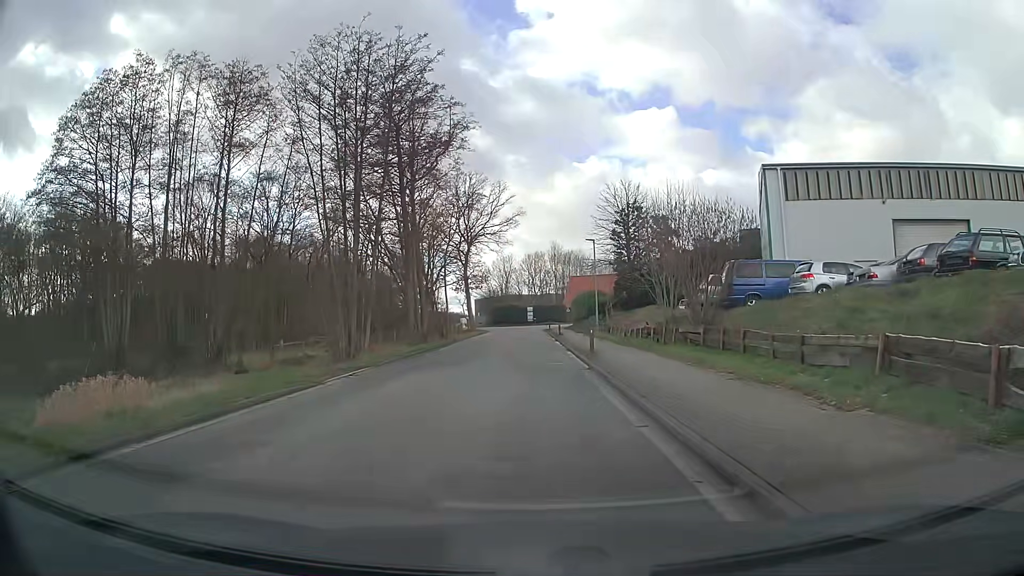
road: residential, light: Day
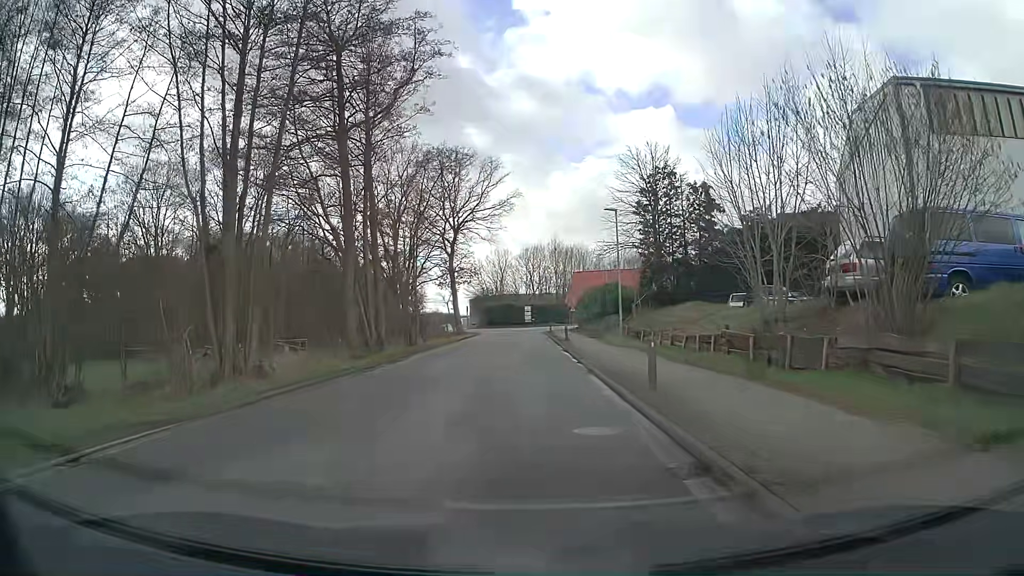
(+0.1, +12.5) m; +2°
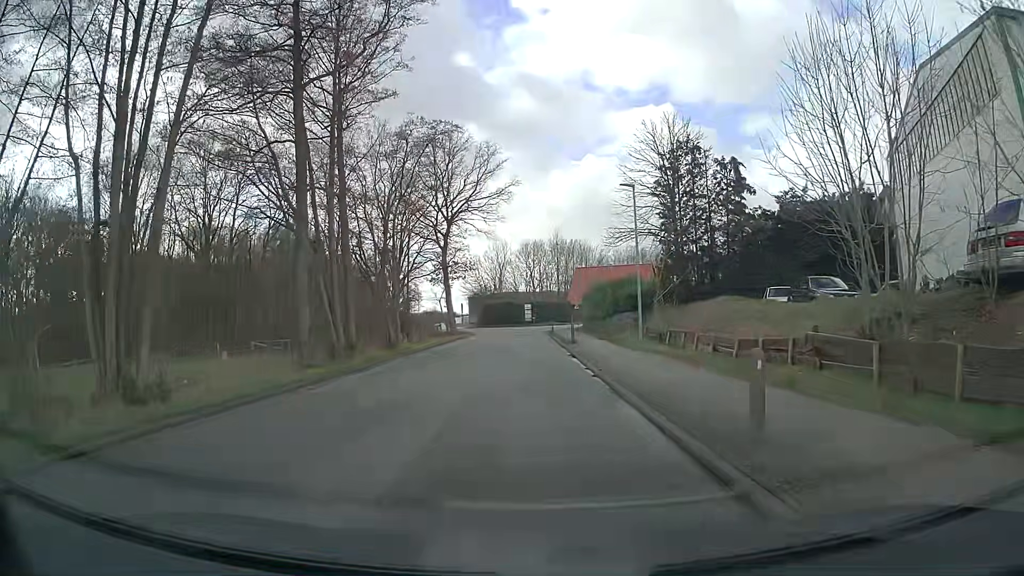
(-0.1, +5.5) m; -1°
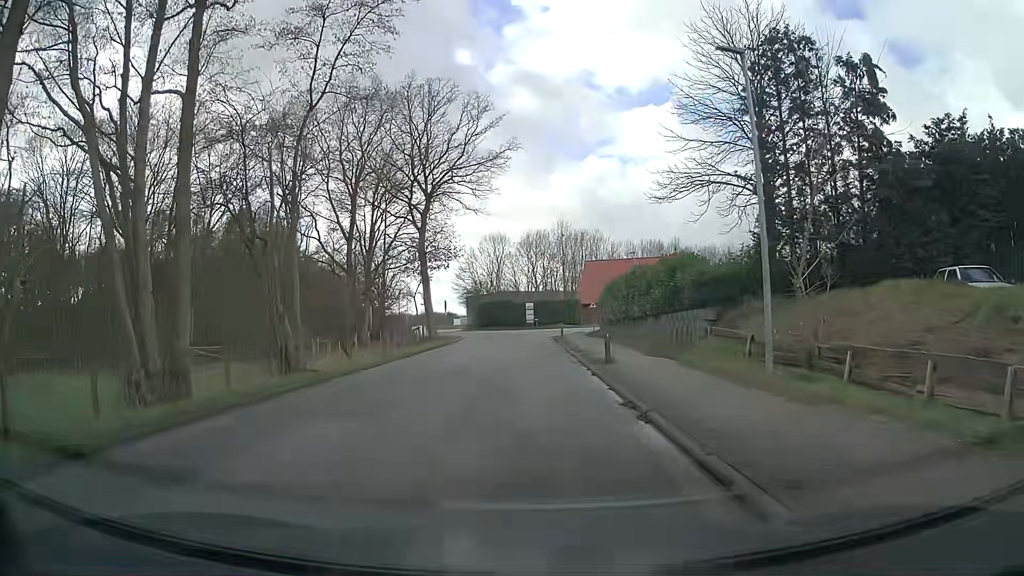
(-0.1, +13.9) m; 0°
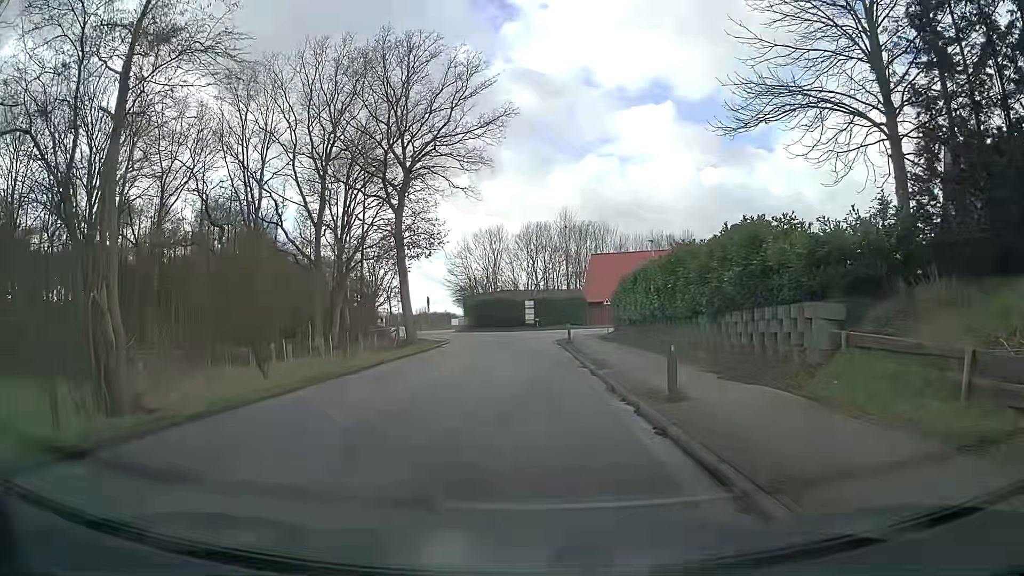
(-0.1, +8.4) m; -1°
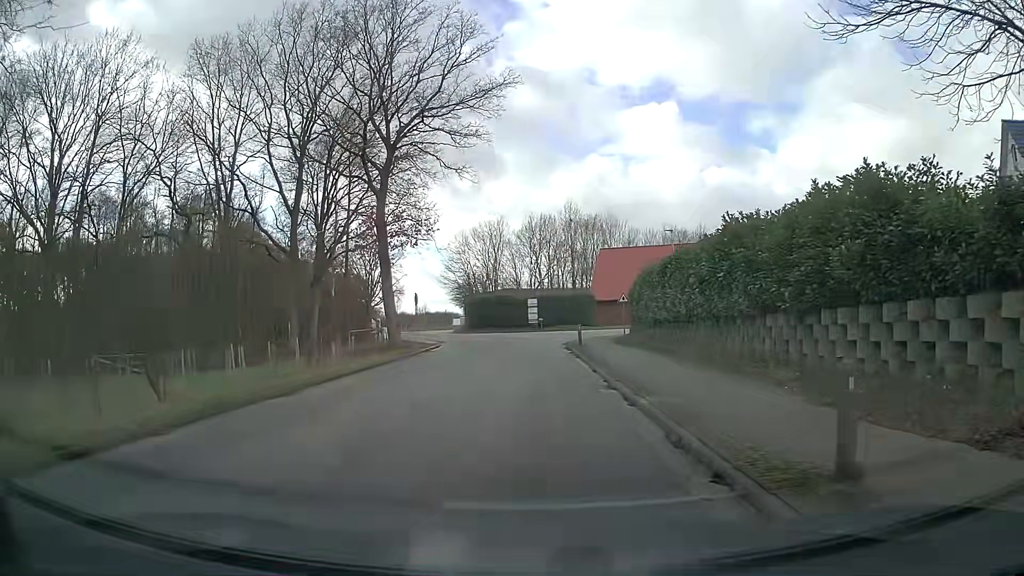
(+0.1, +5.5) m; 0°
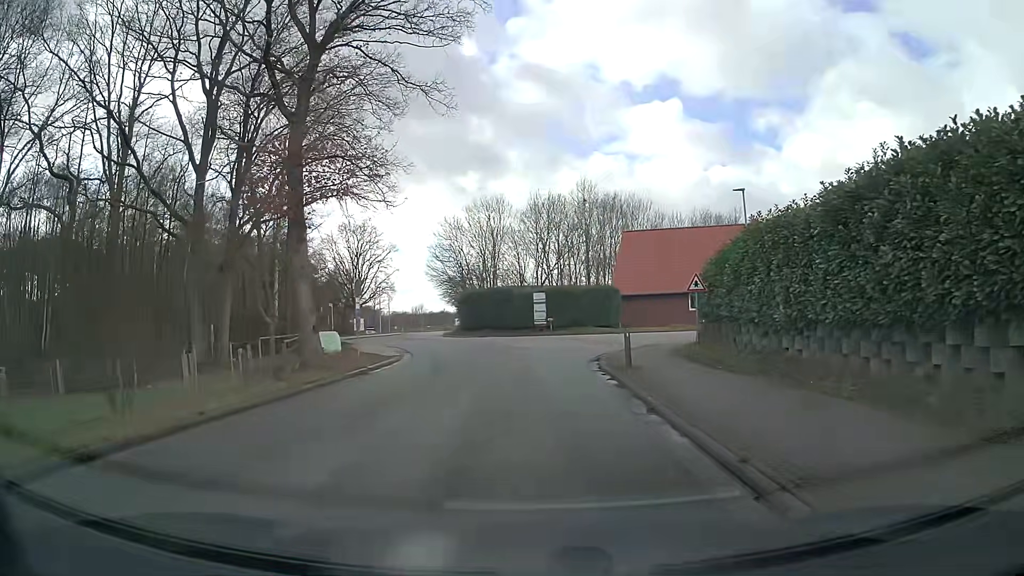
(+0.1, +13.6) m; 0°
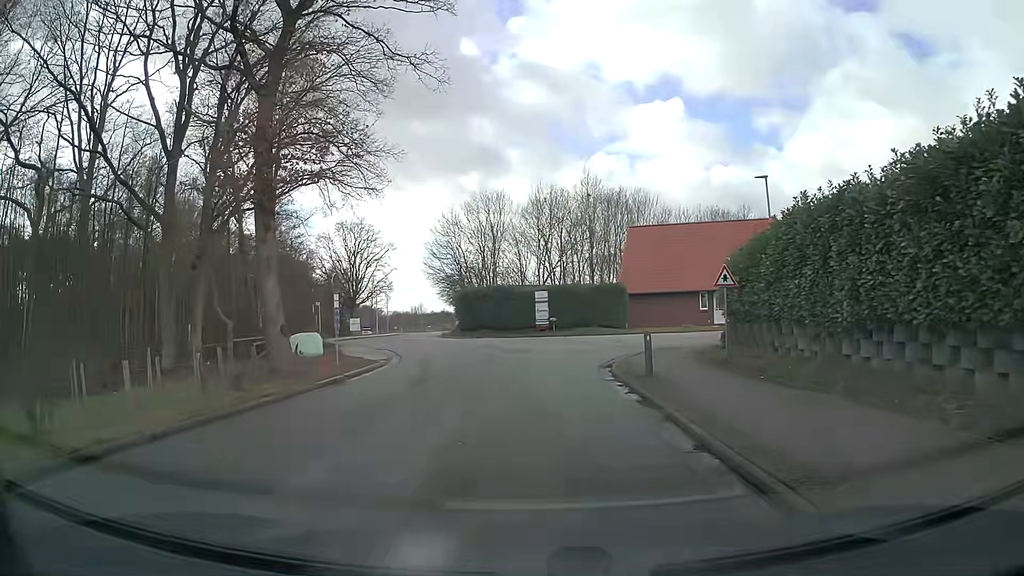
(0.0, +2.8) m; 0°
